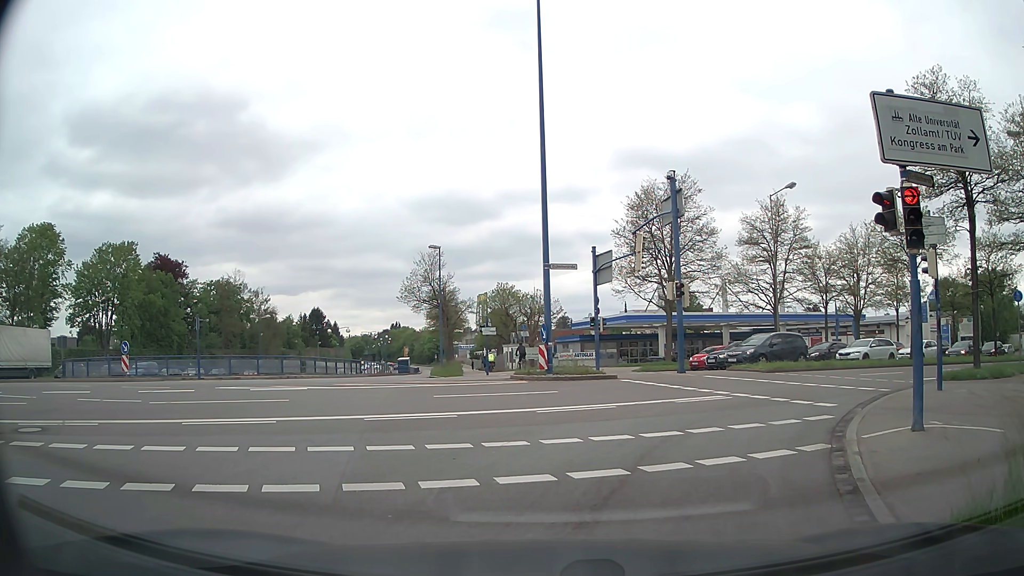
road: trunk_link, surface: asphalt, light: Day
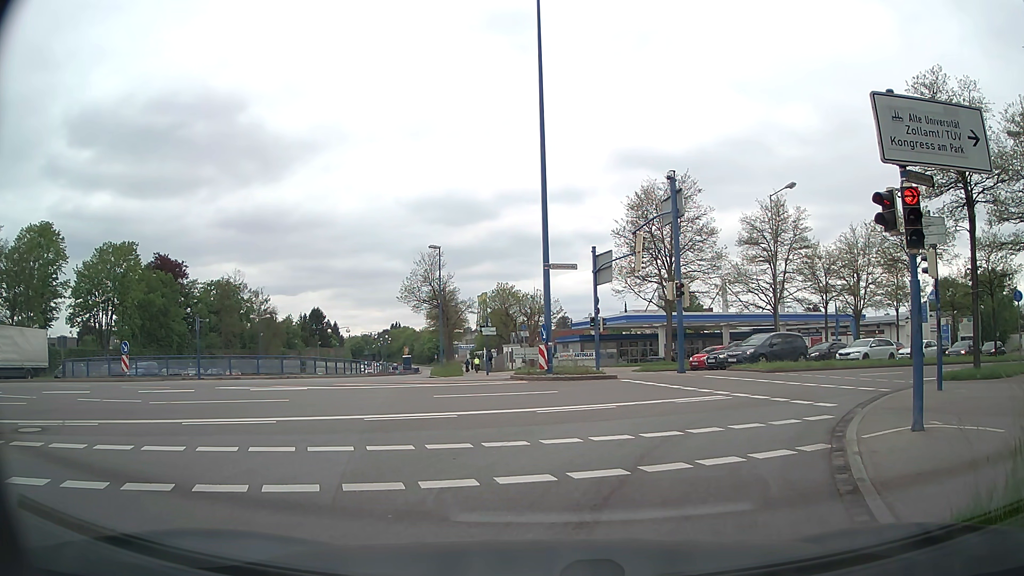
(0.0, 0.0) m; 0°
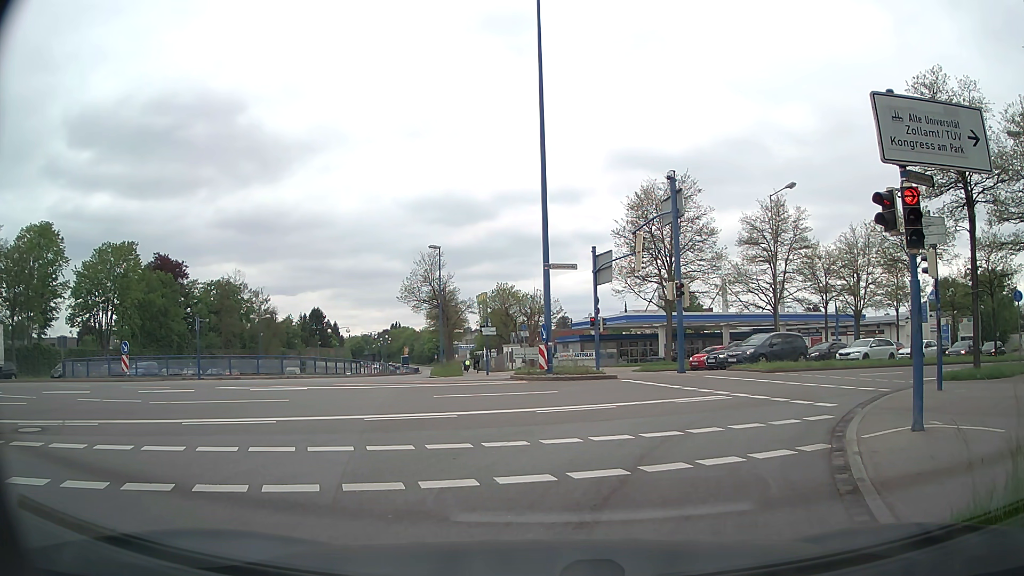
(0.0, 0.0) m; 0°
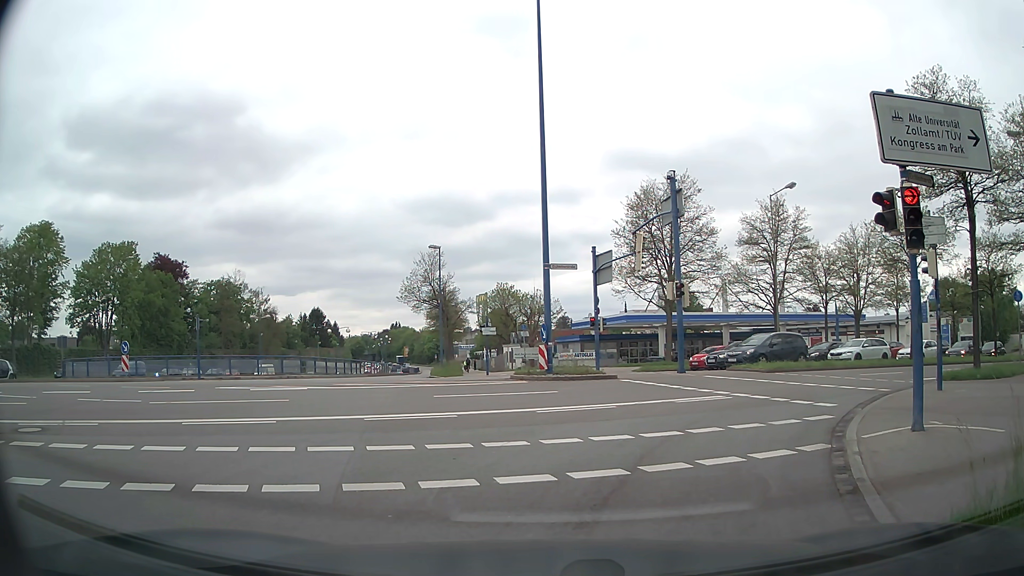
(0.0, 0.0) m; 0°
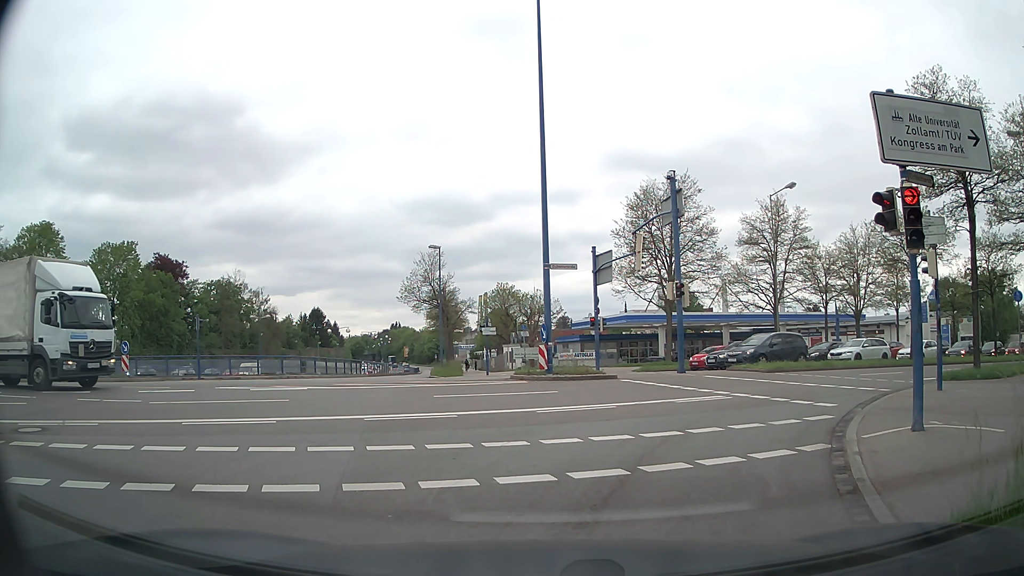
(0.0, 0.0) m; 0°
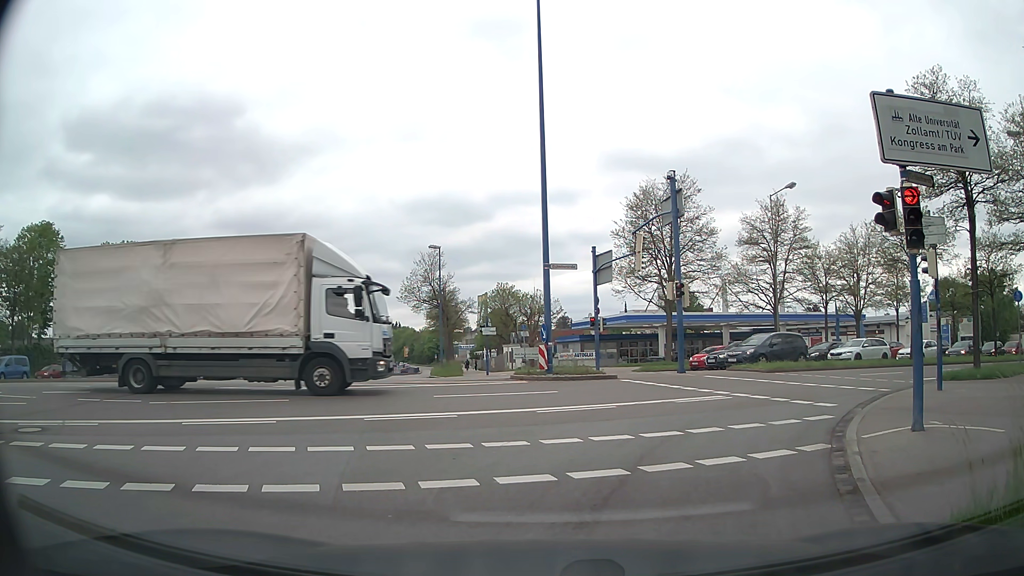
(0.0, 0.0) m; 0°
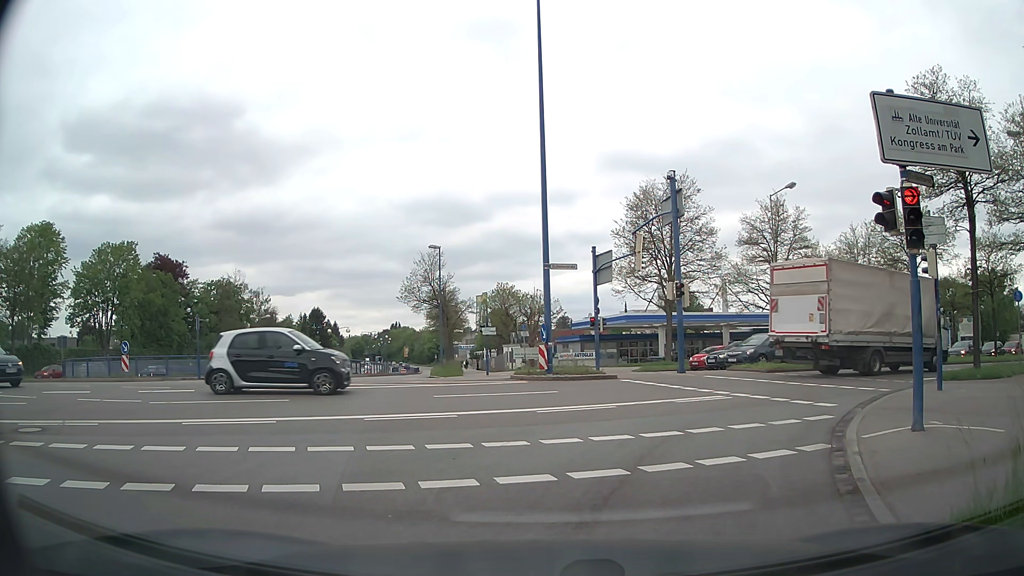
(0.0, 0.0) m; 0°
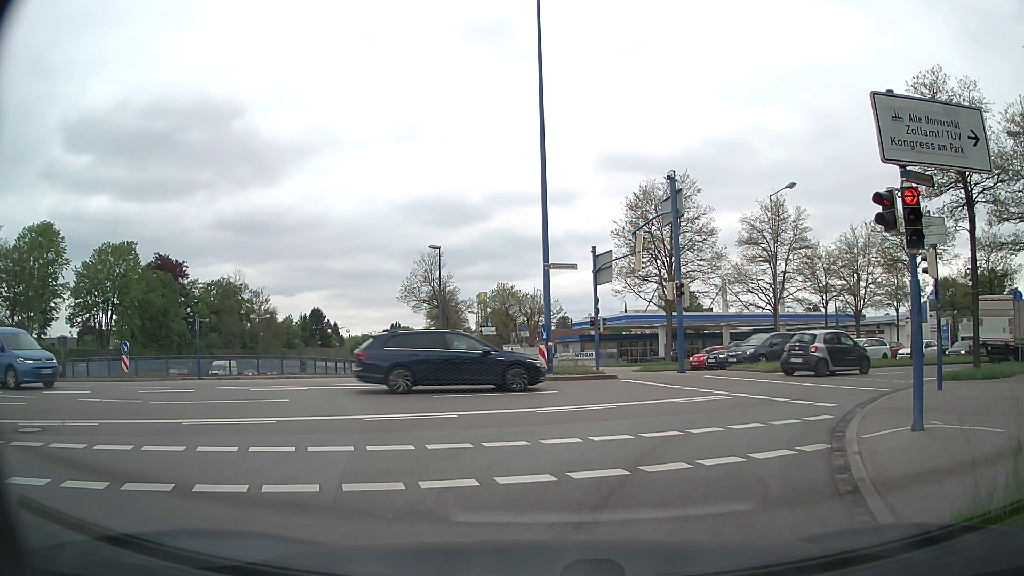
(0.0, 0.0) m; 0°
(+1, +10) (+6, +18) (+14, +25) (+22, +31) (+31, +36) (+39, +41) (+47, +46) (+56, +52) (+64, +58) (+72, +64) m
